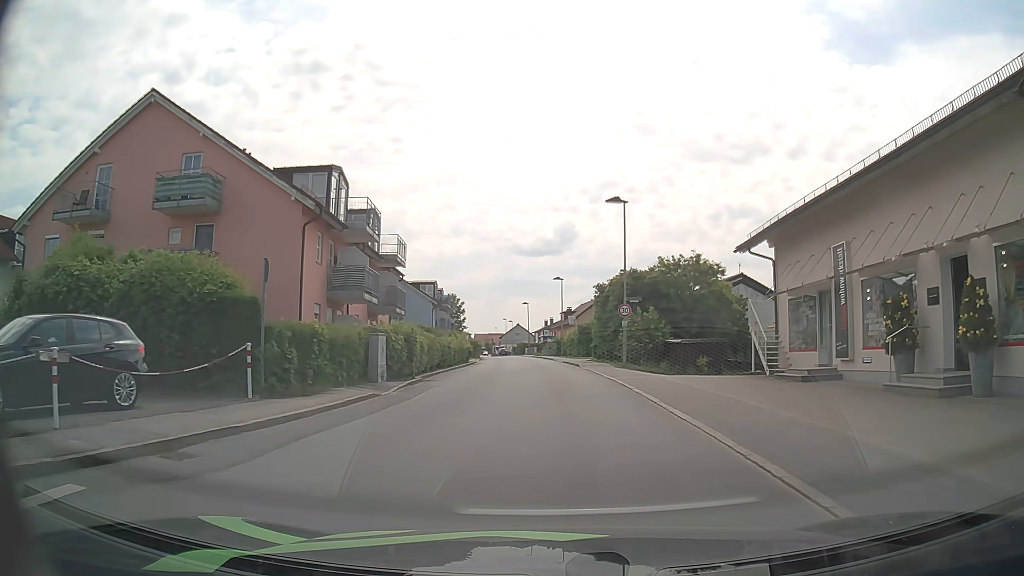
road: unclassified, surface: asphalt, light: Day
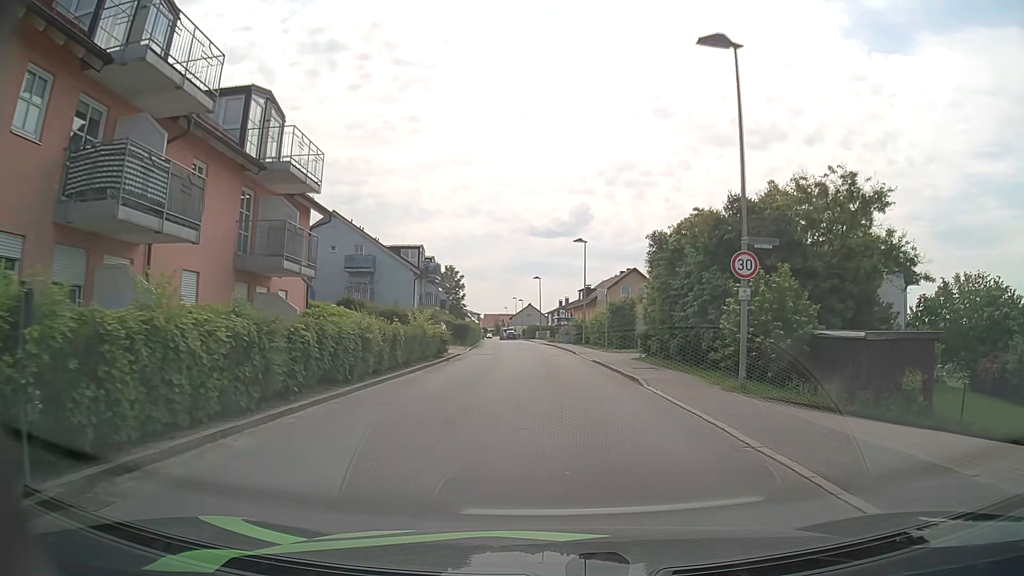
(-0.2, +17.6) m; -1°
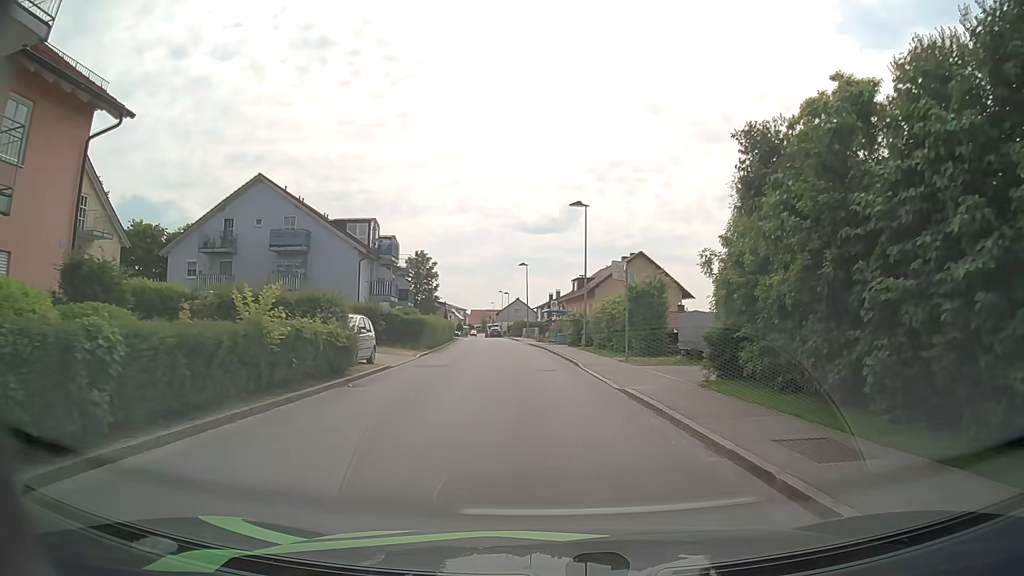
(+0.2, +13.9) m; +1°
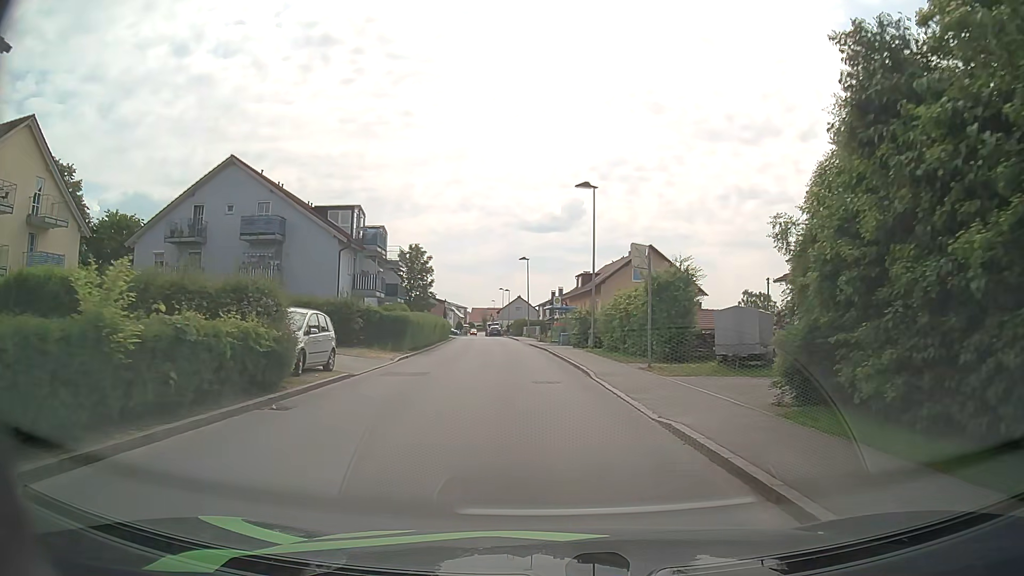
(0.0, +4.8) m; -1°
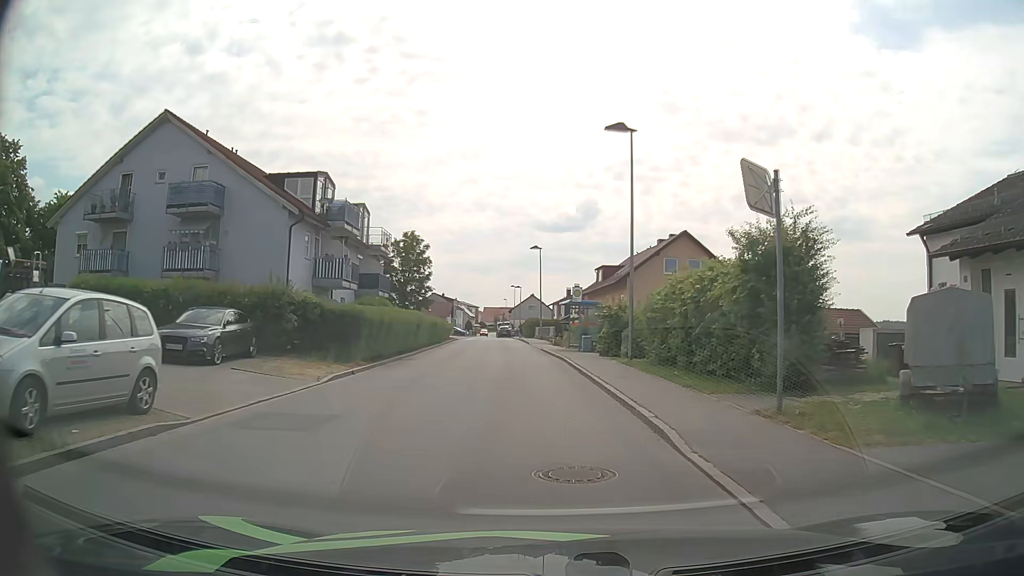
(0.0, +9.7) m; -1°
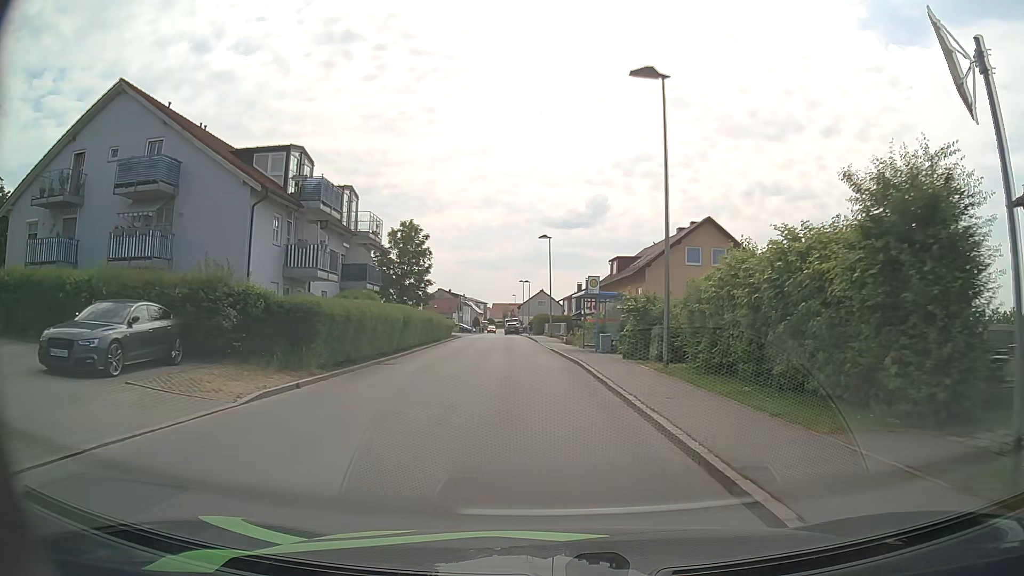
(0.0, +4.9) m; -1°
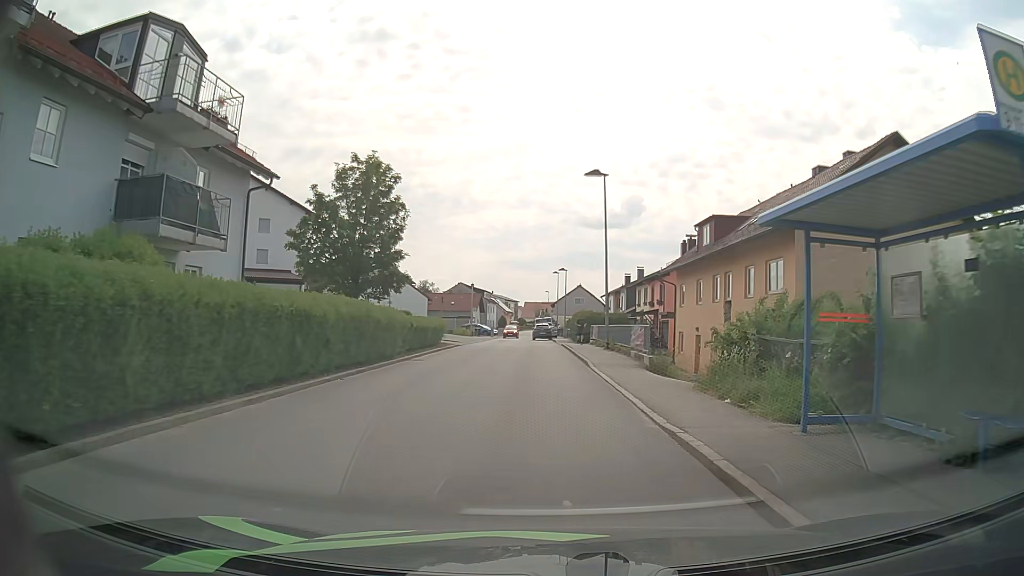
(-0.7, +23.1) m; -3°
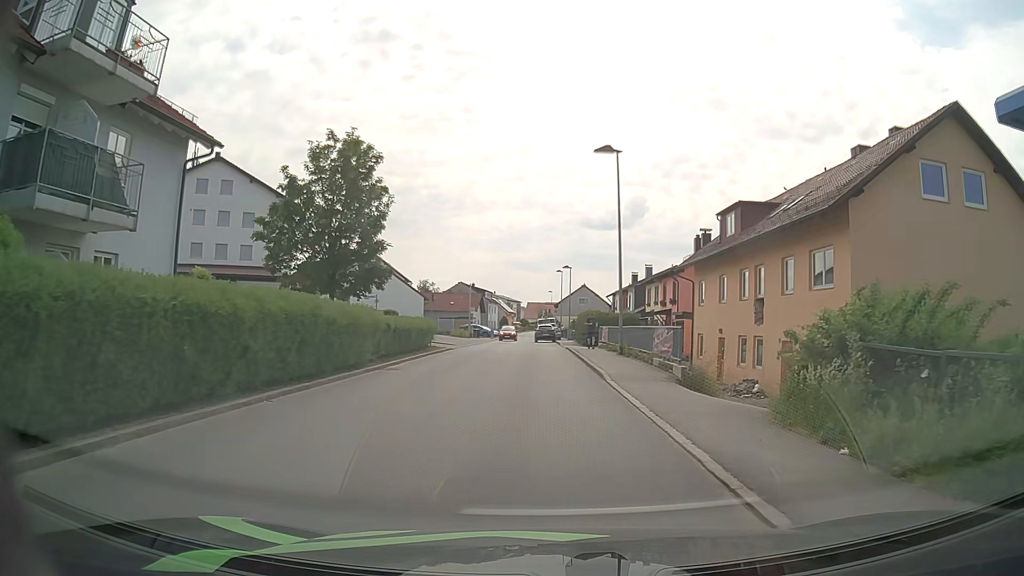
(0.0, +4.4) m; 0°
(0, +10) (0, +20) (0, +30) (-1, +40) (-2, +50) (-3, +60) (-4, +70) (-4, +80) (-4, +90) (-4, +100) m
